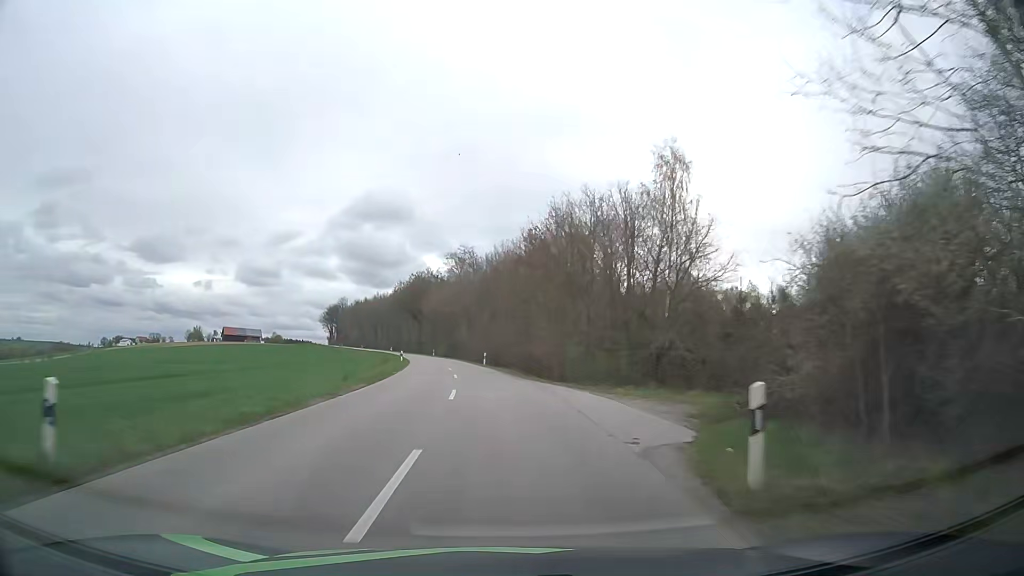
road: unclassified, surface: asphalt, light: Day
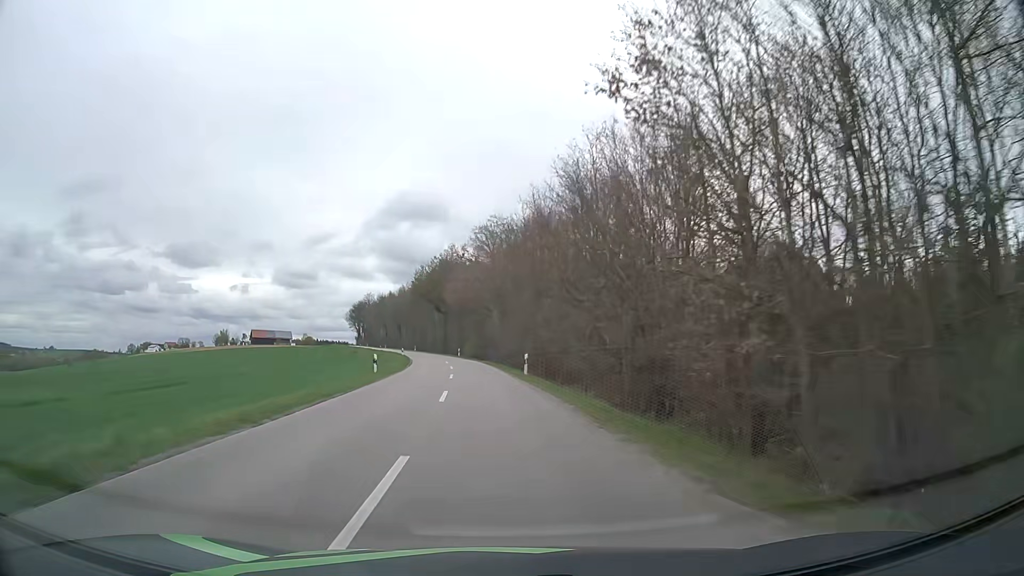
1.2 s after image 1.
(-0.6, +25.1) m; -3°
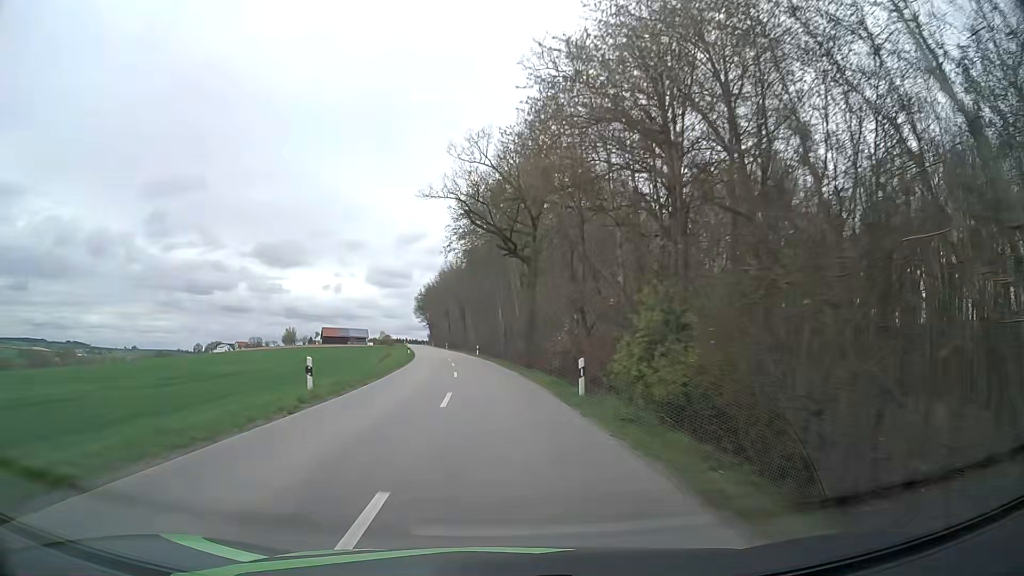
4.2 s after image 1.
(-5.1, +63.6) m; -8°
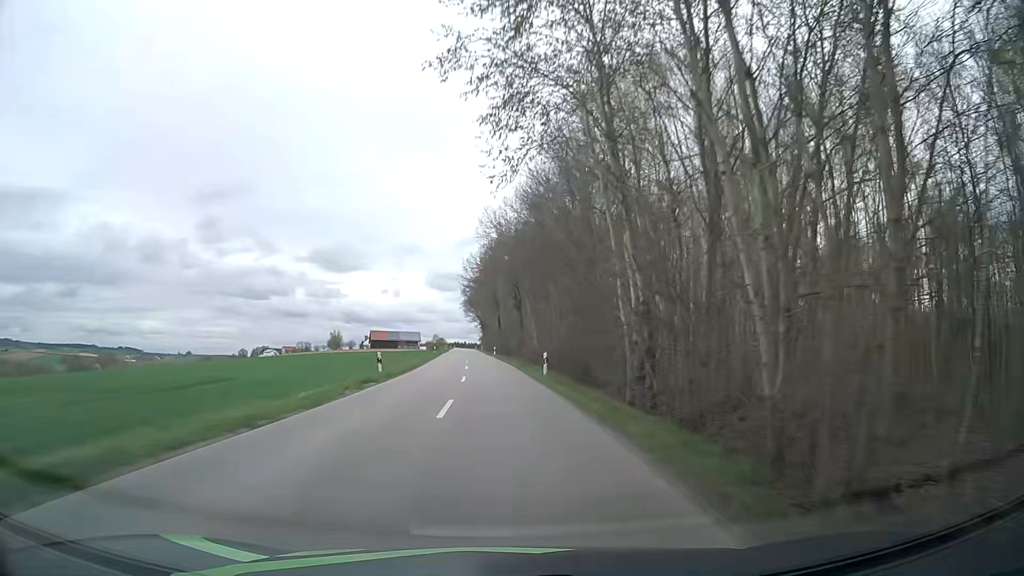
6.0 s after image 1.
(-1.7, +38.9) m; -5°
